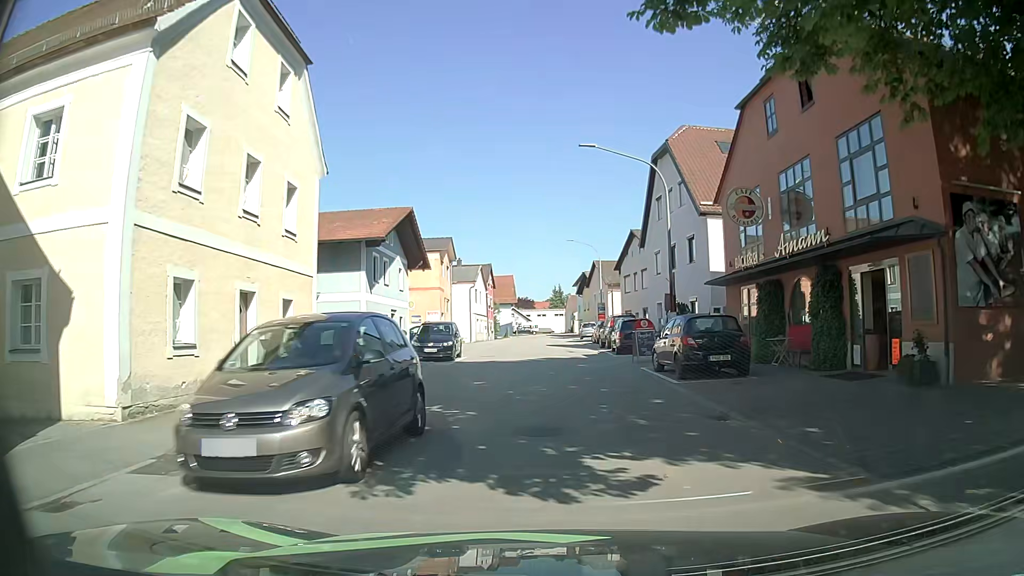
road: secondary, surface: asphalt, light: Day
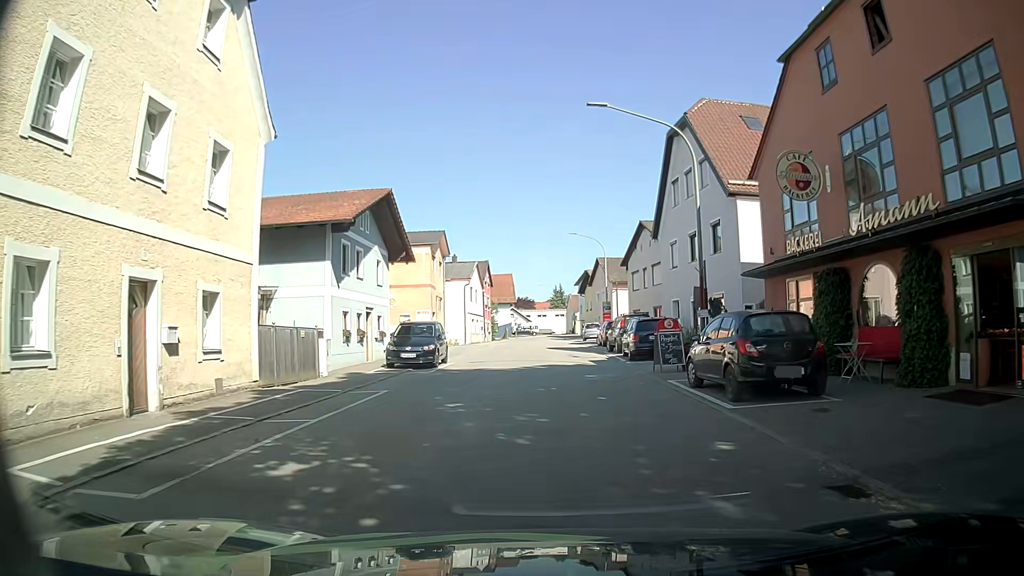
(-0.1, +4.5) m; -2°
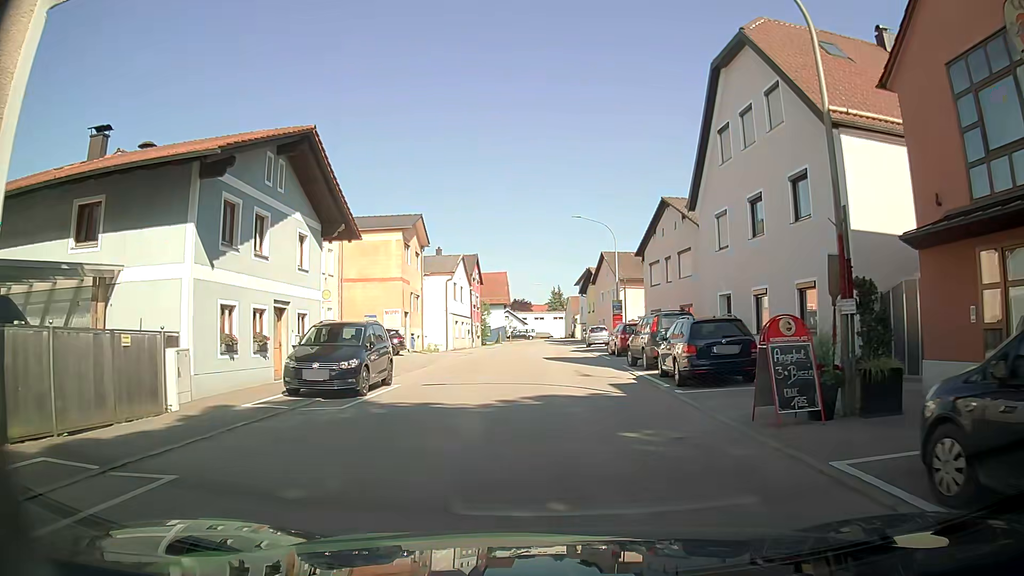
(+0.1, +9.2) m; -1°
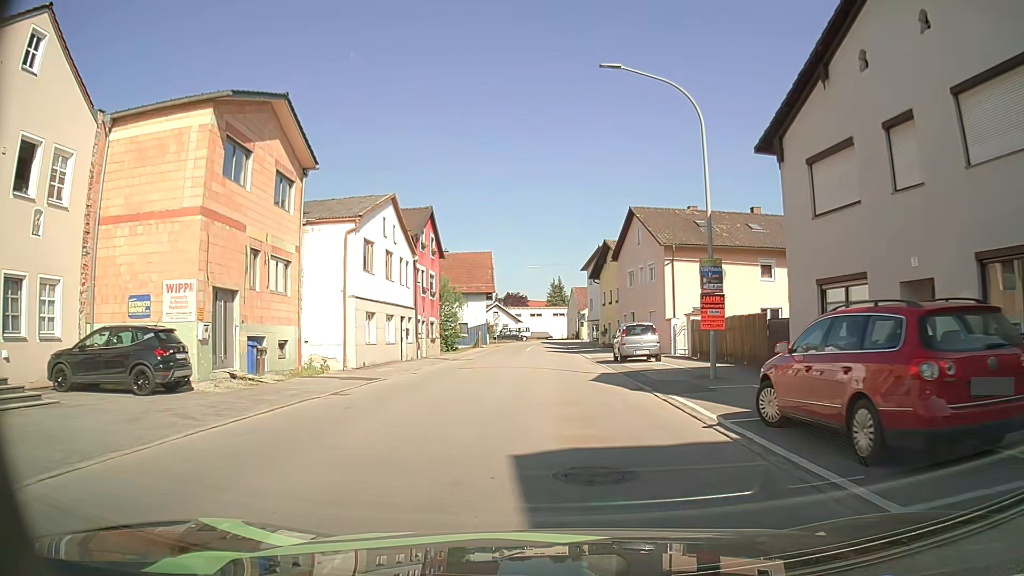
(+0.8, +24.2) m; +2°
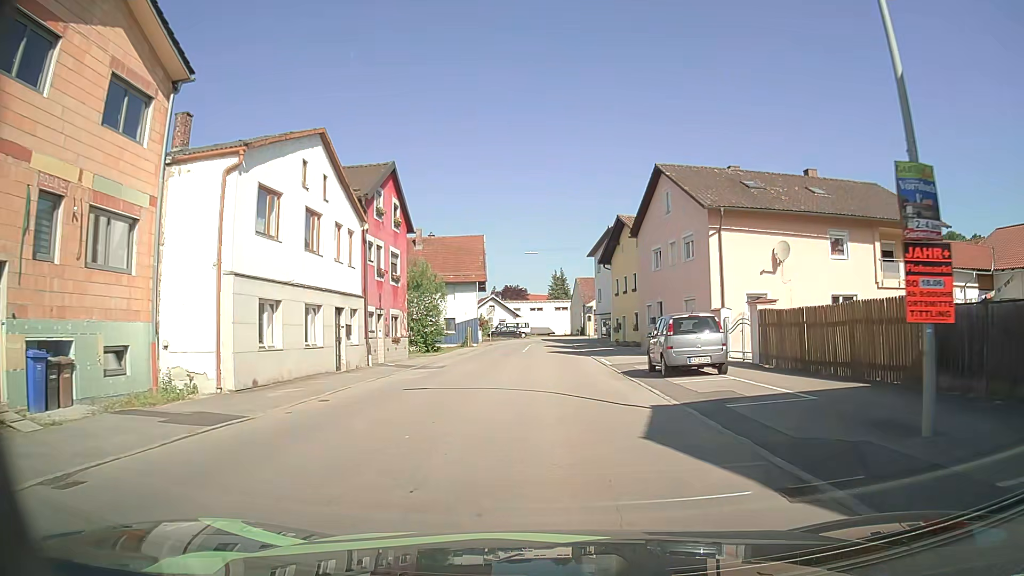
(-0.1, +10.0) m; 0°
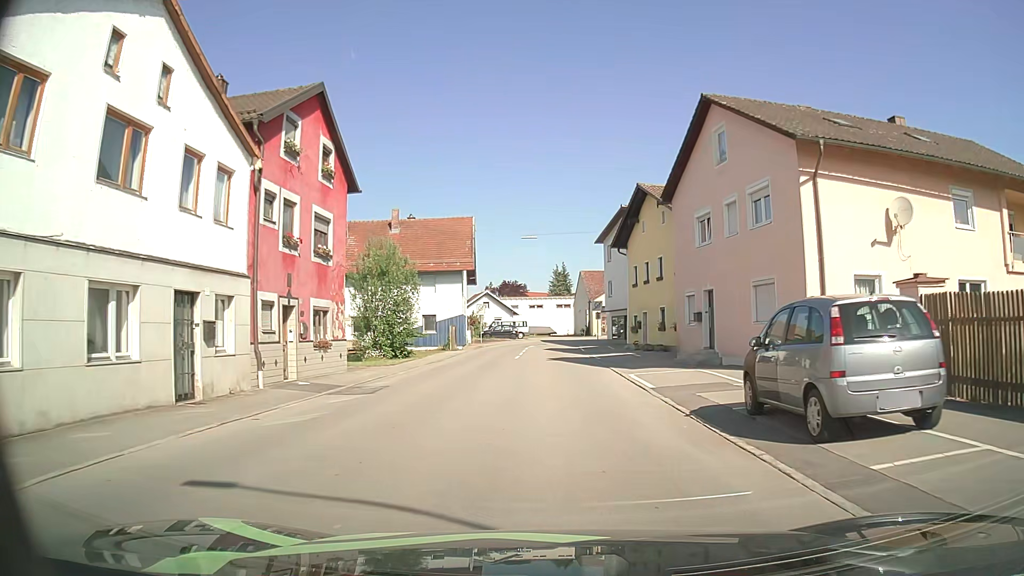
(0.0, +10.0) m; 0°
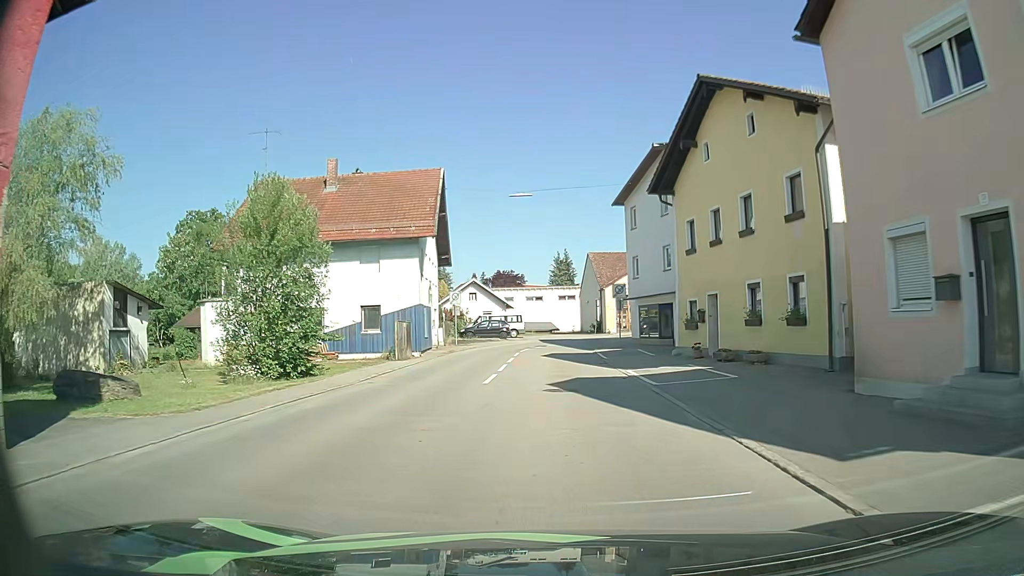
(+0.1, +15.7) m; 0°
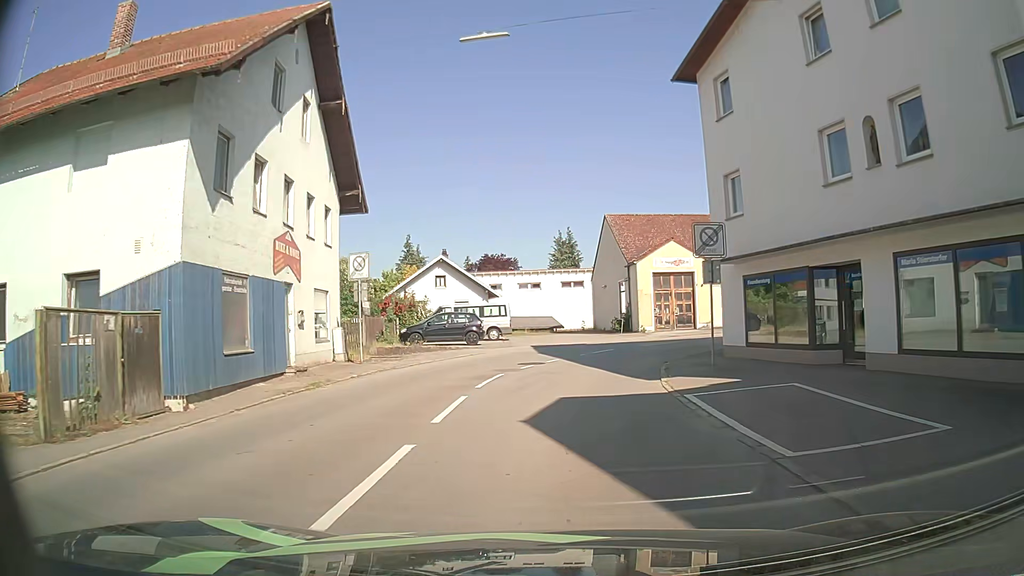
(0.0, +20.6) m; 0°
(0, +10) (+1, +20) (+6, +28) (+15, +33) (+25, +34) (+35, +36) (+44, +38) (+54, +42) (+62, +48) (+67, +56) m
